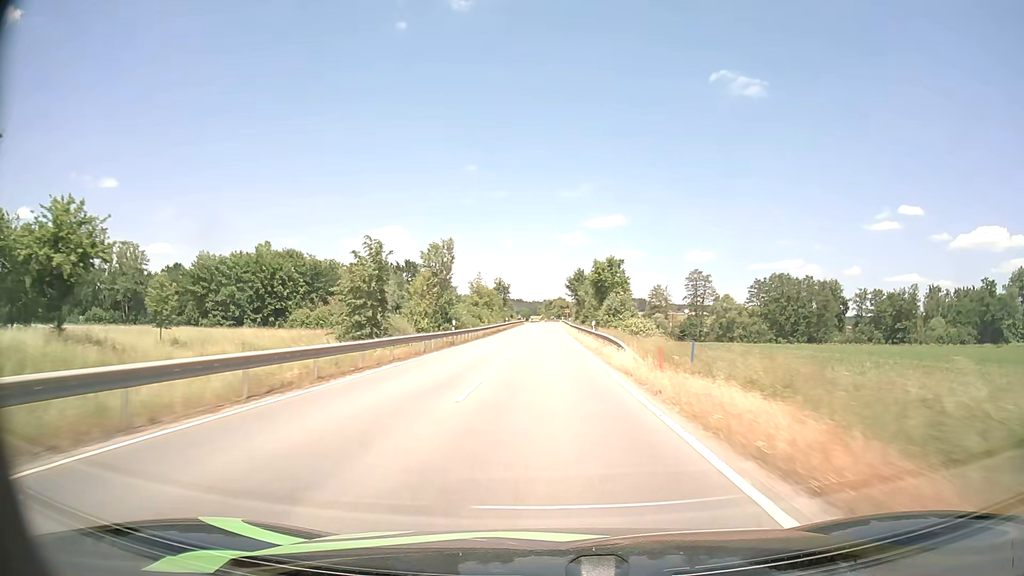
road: tertiary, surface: asphalt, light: Day
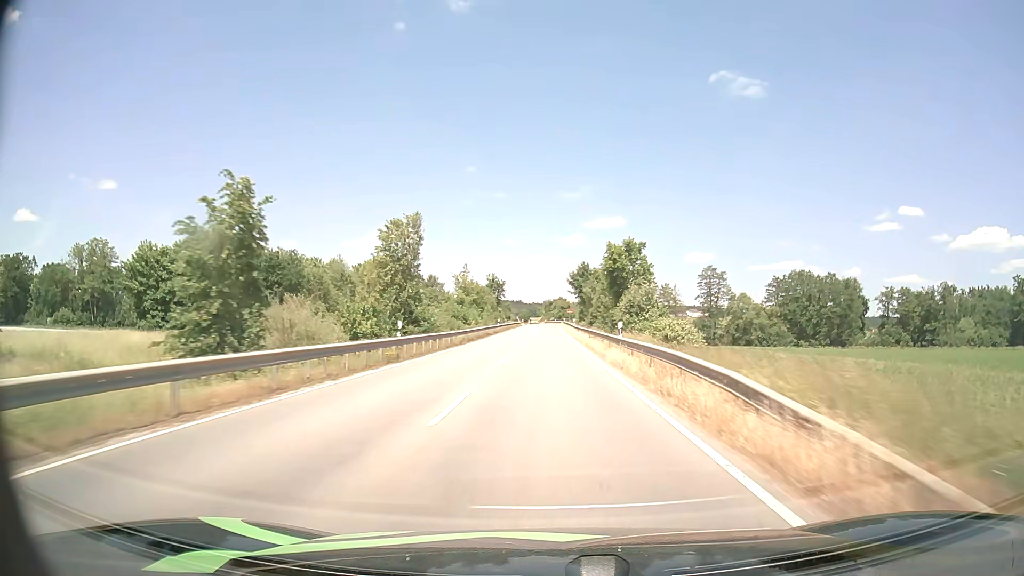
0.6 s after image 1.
(0.0, +14.8) m; 0°
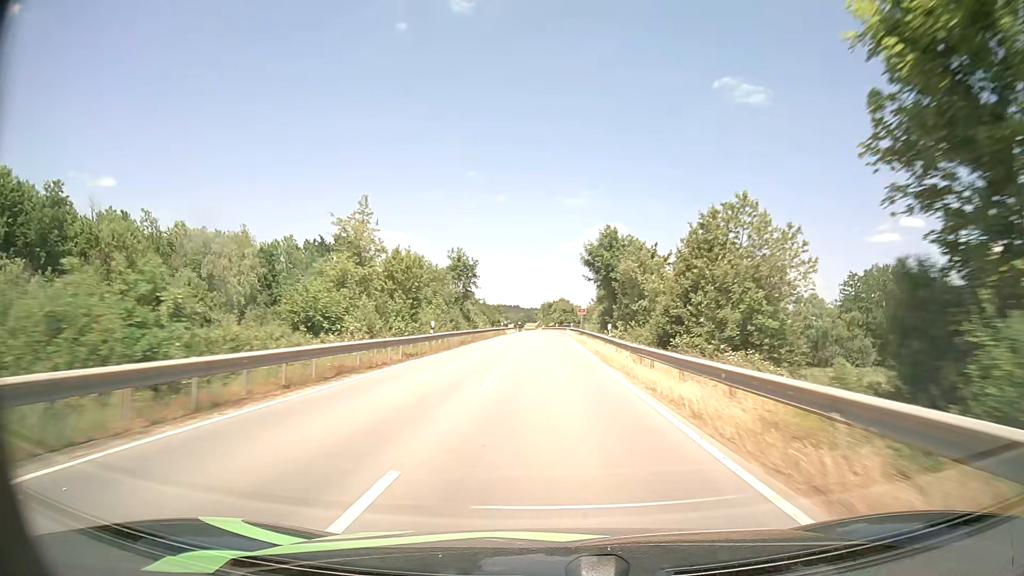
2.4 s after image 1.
(-0.1, +43.1) m; 0°
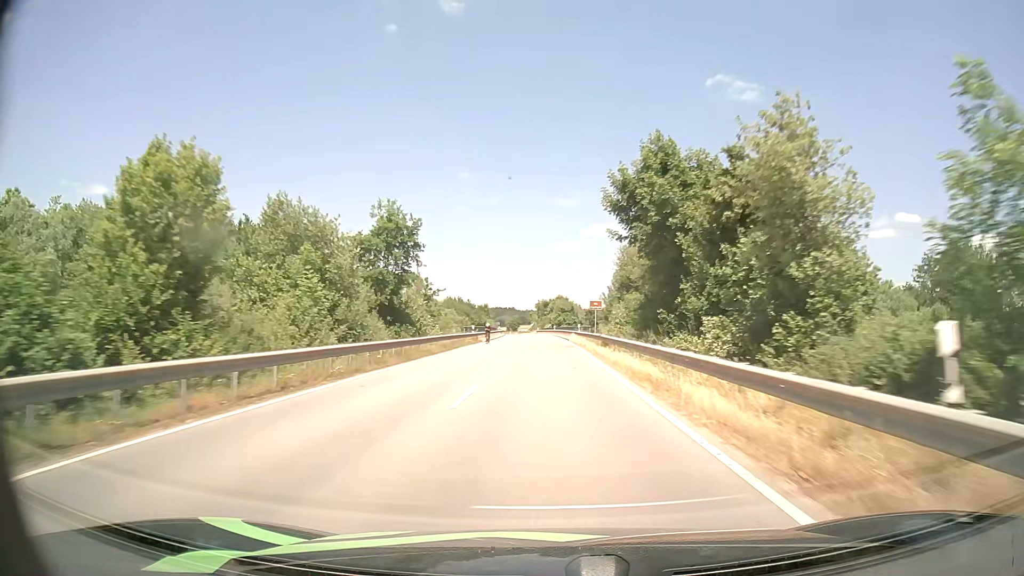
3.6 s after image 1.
(+0.1, +27.9) m; 0°
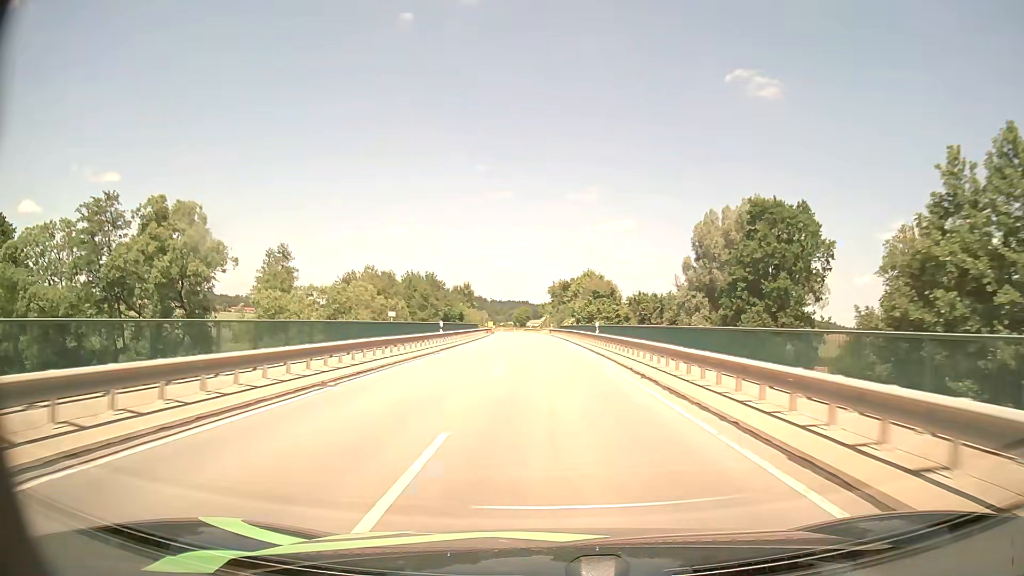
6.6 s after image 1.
(-0.7, +66.7) m; -1°
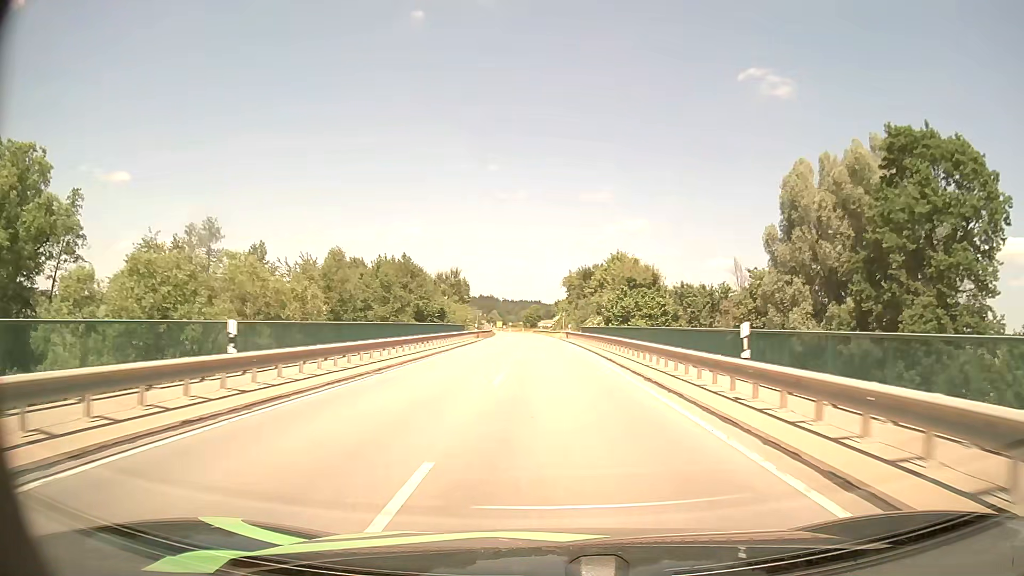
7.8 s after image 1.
(-0.1, +26.1) m; -1°
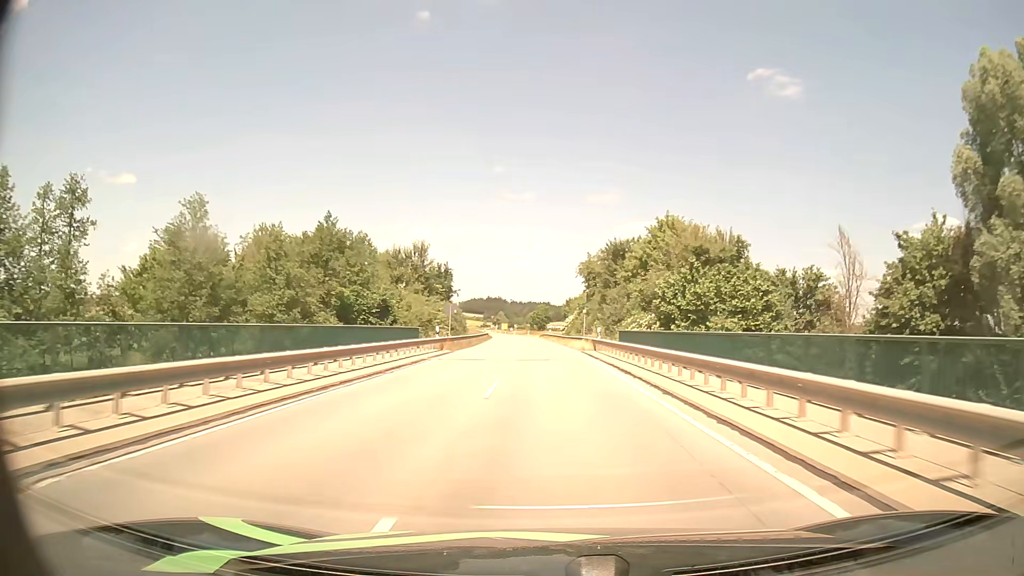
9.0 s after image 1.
(-0.2, +26.2) m; -1°
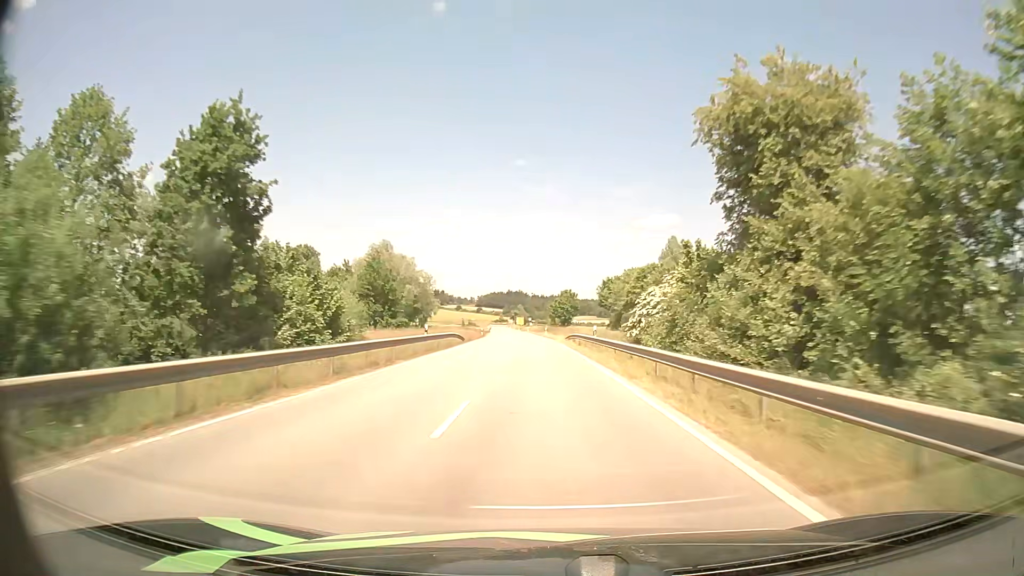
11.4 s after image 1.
(-0.8, +53.4) m; -2°
(0, +10) (0, +20) (0, +30) (-1, +40) (-1, +50) (-1, +60) (-2, +70) (-2, +80) (-3, +90) (-4, +100) m
